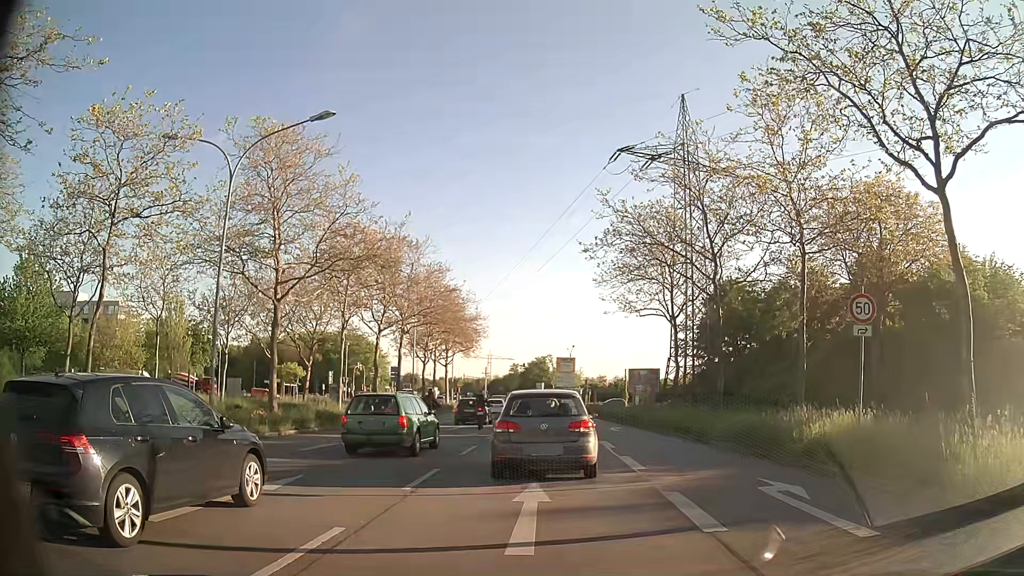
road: primary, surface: asphalt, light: Day
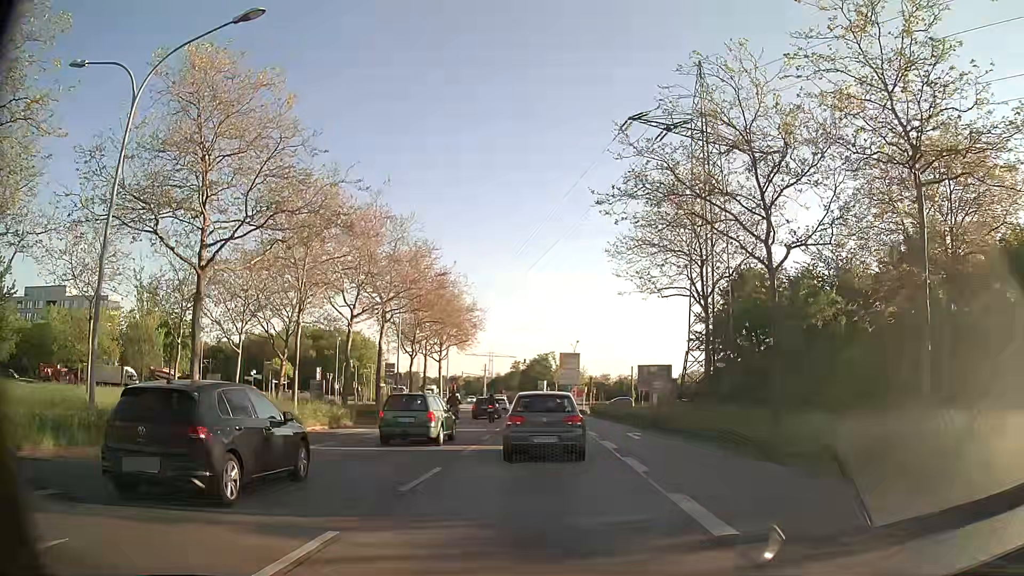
(-0.1, +6.6) m; 0°
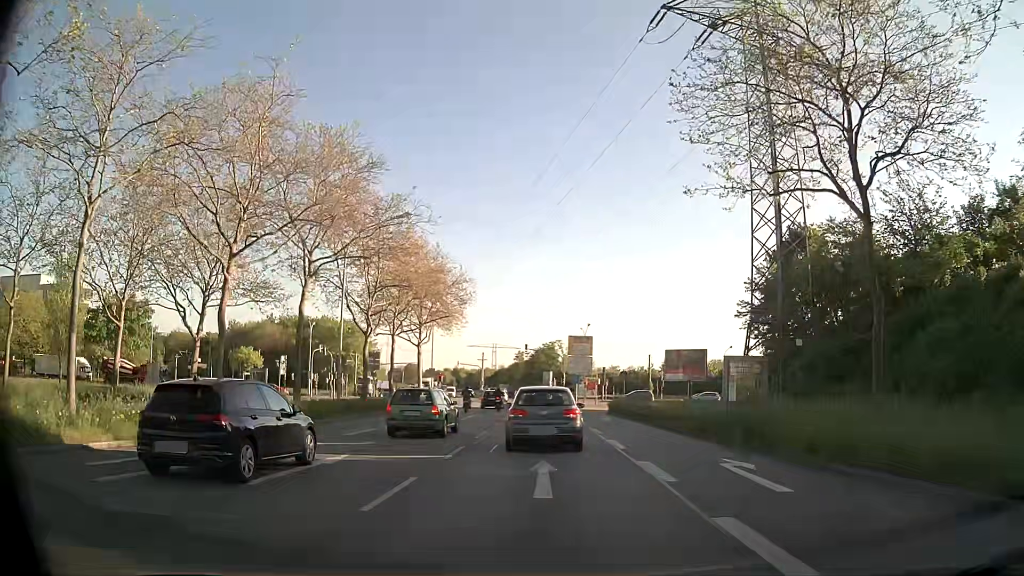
(-0.2, +14.6) m; -1°
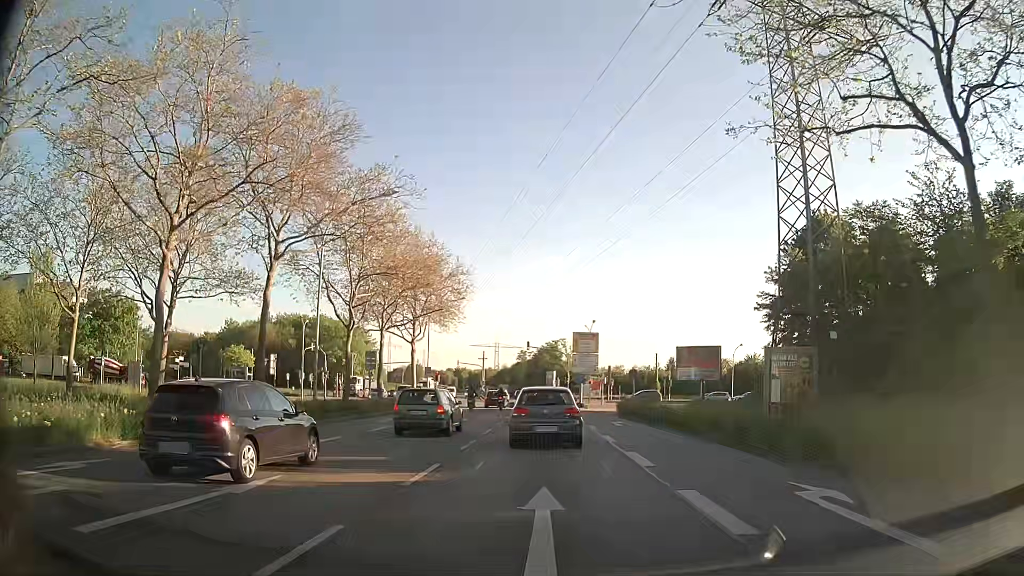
(0.0, +3.9) m; 0°
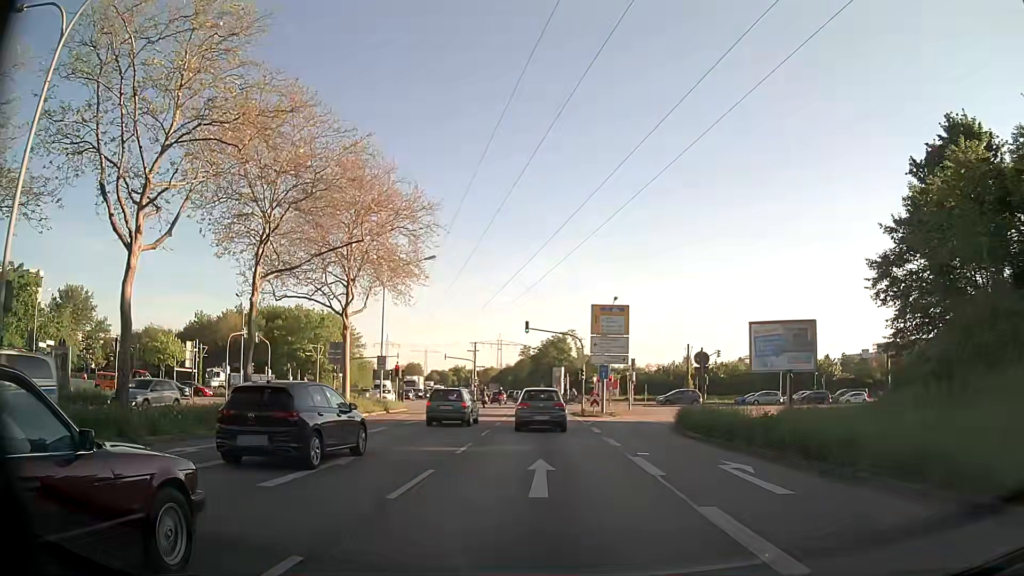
(-0.2, +19.5) m; -1°
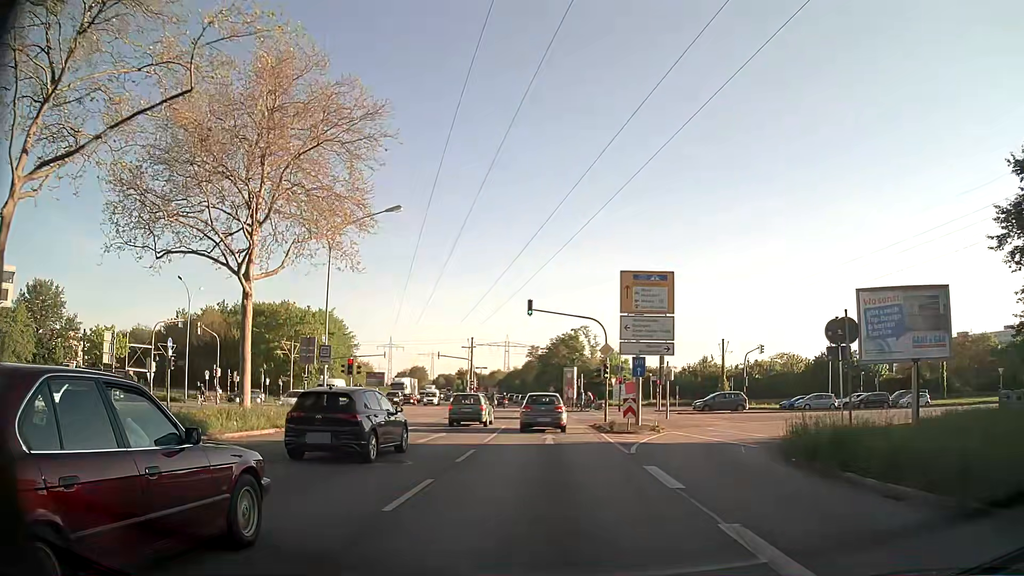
(-0.1, +13.1) m; 0°
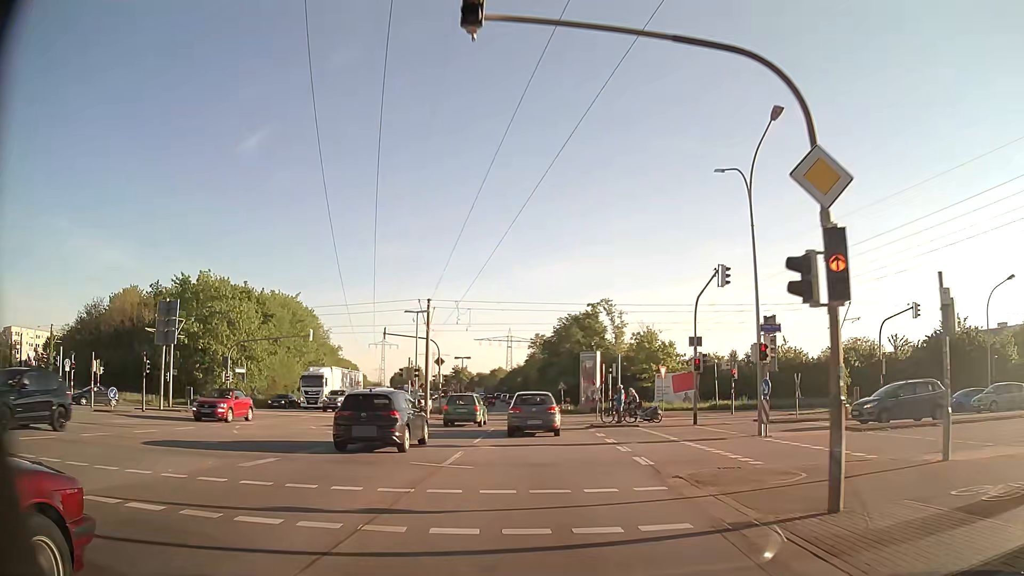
(-0.5, +28.9) m; -1°
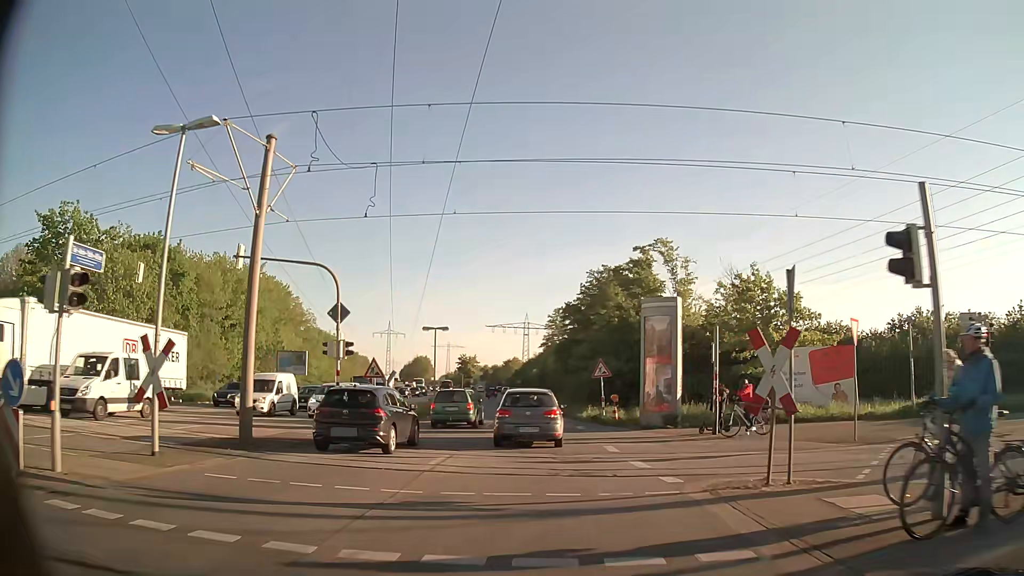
(-0.3, +26.8) m; -2°
